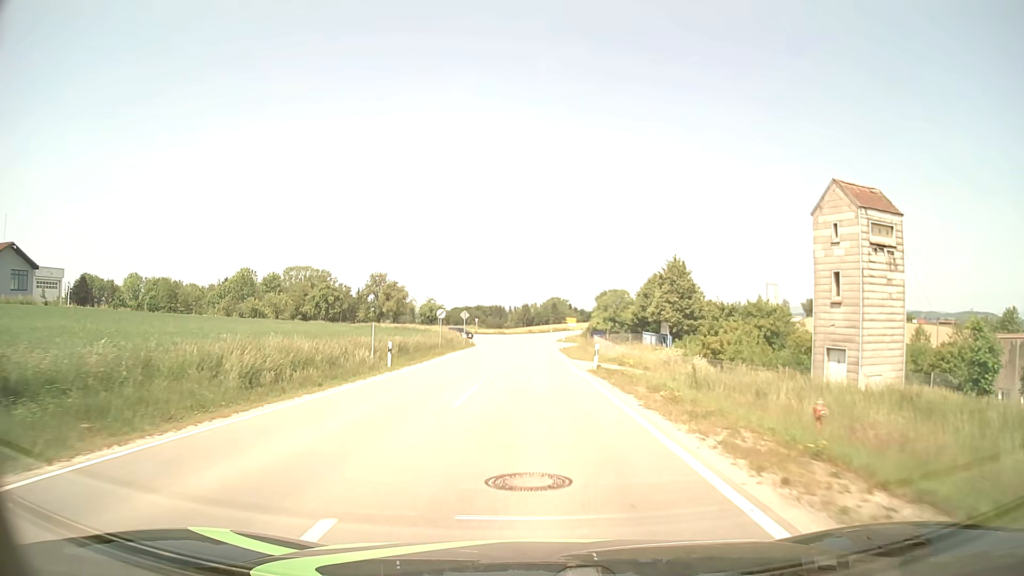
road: tertiary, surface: asphalt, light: Day
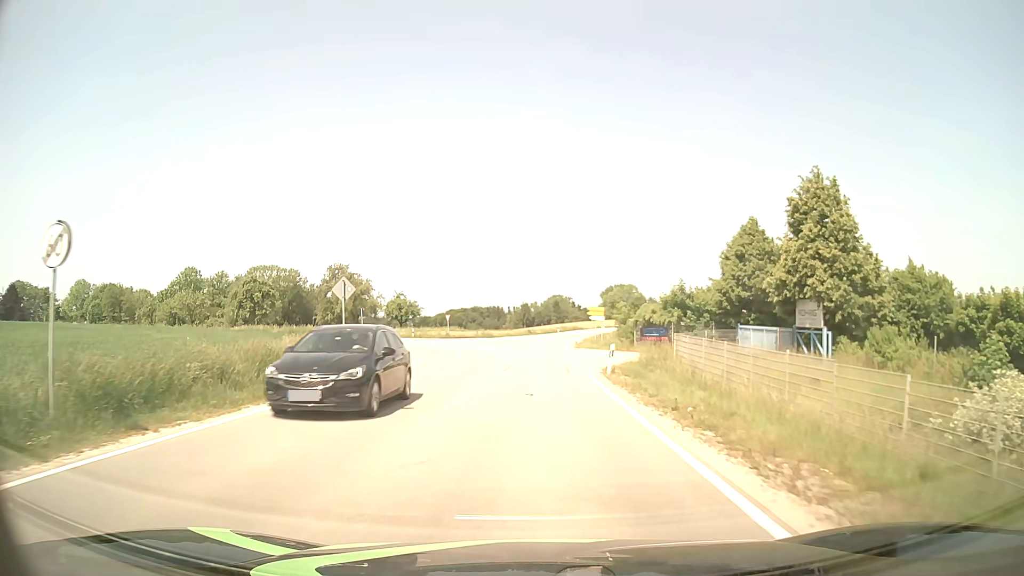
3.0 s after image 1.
(-0.1, +37.3) m; 0°
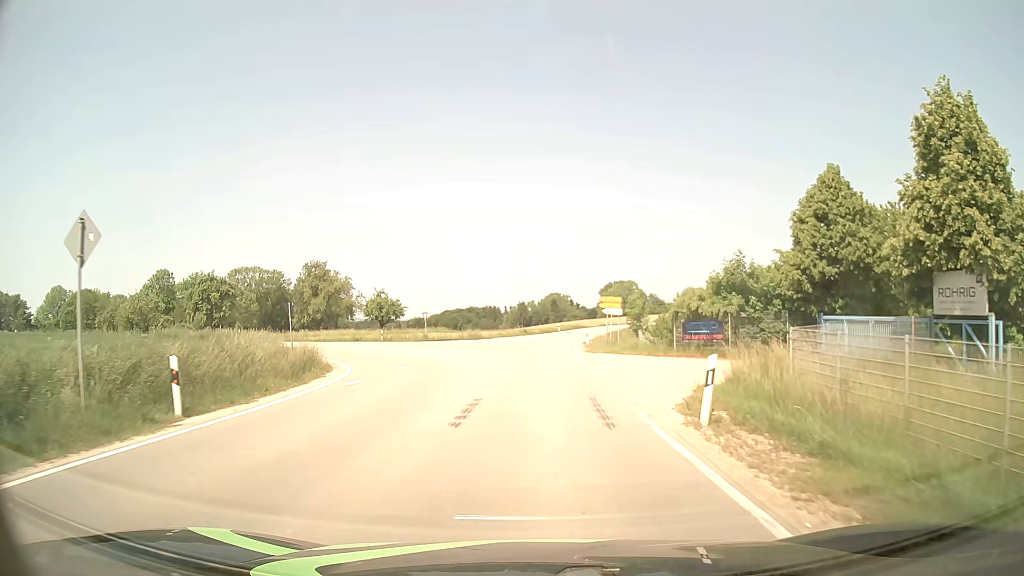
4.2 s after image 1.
(0.0, +13.2) m; 0°
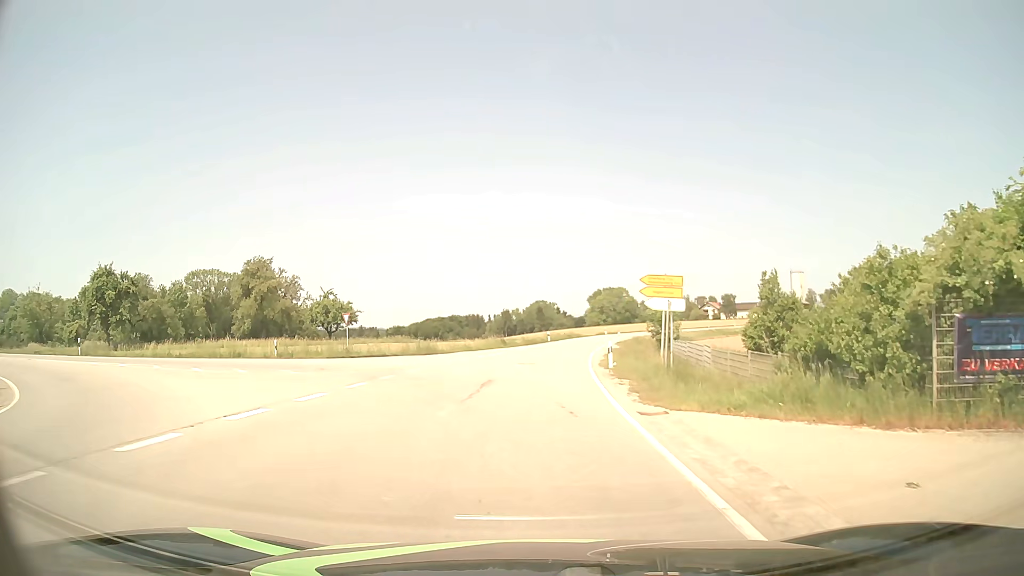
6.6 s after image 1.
(+0.3, +21.1) m; +1°
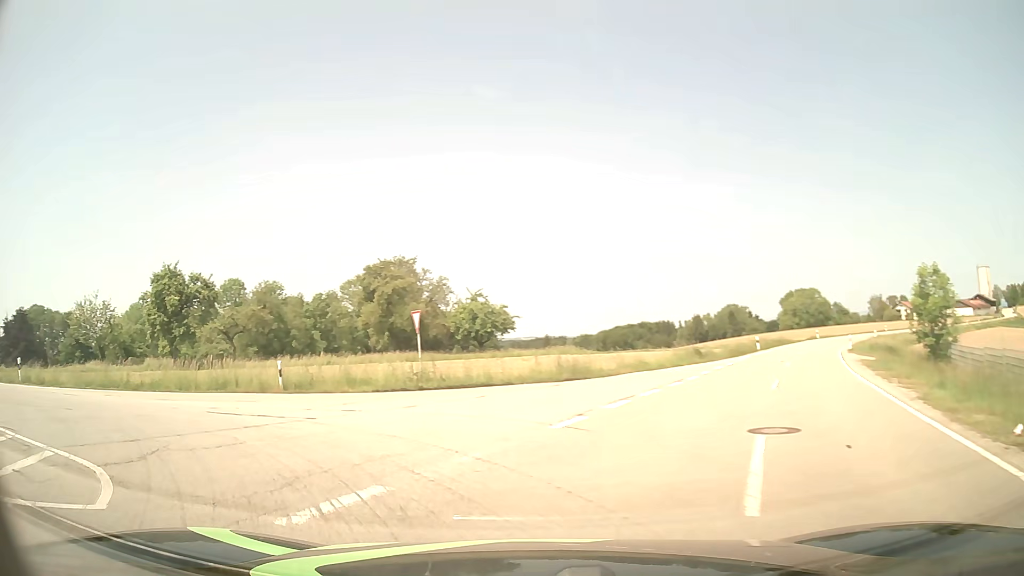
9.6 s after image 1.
(-0.4, +17.7) m; -15°
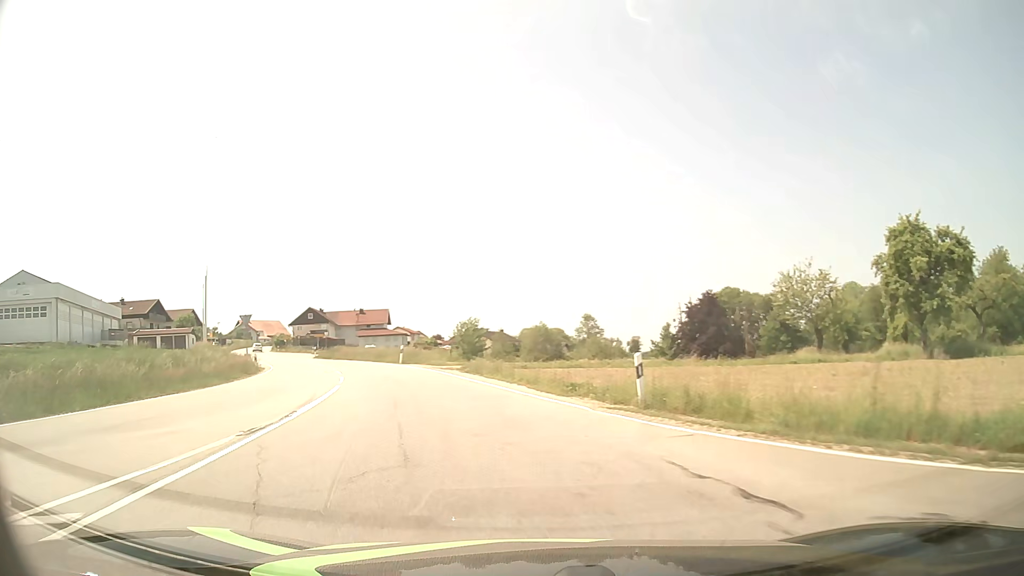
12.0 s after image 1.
(-8.9, +13.2) m; -61°
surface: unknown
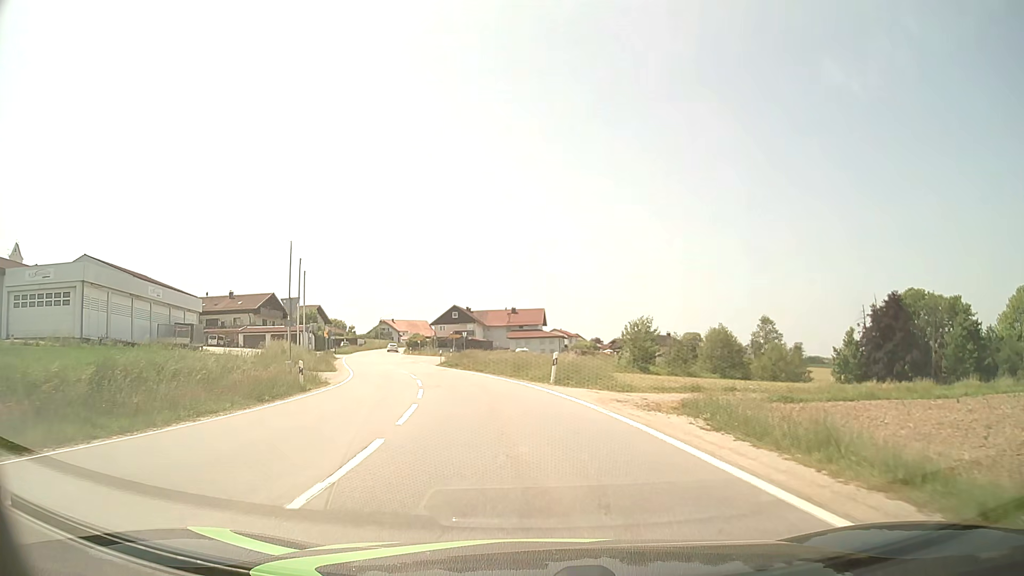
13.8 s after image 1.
(-2.9, +16.4) m; -14°
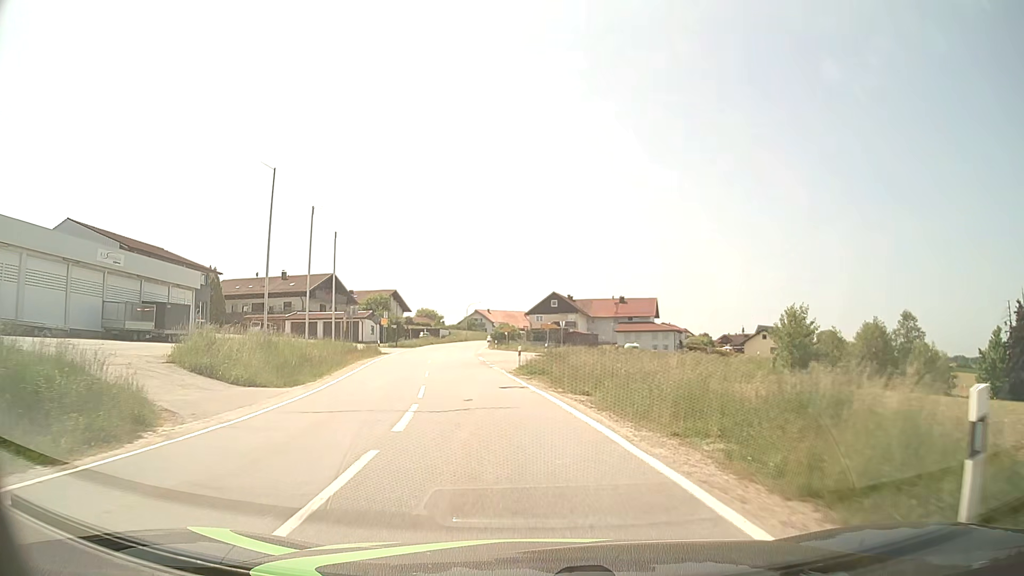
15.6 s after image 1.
(-1.3, +19.3) m; -8°
(0, +10) (-2, +20) (-3, +30) (-4, +40) (-6, +50) (-7, +60) (-7, +70) (-8, +80) (-8, +90) (-8, +100) m
